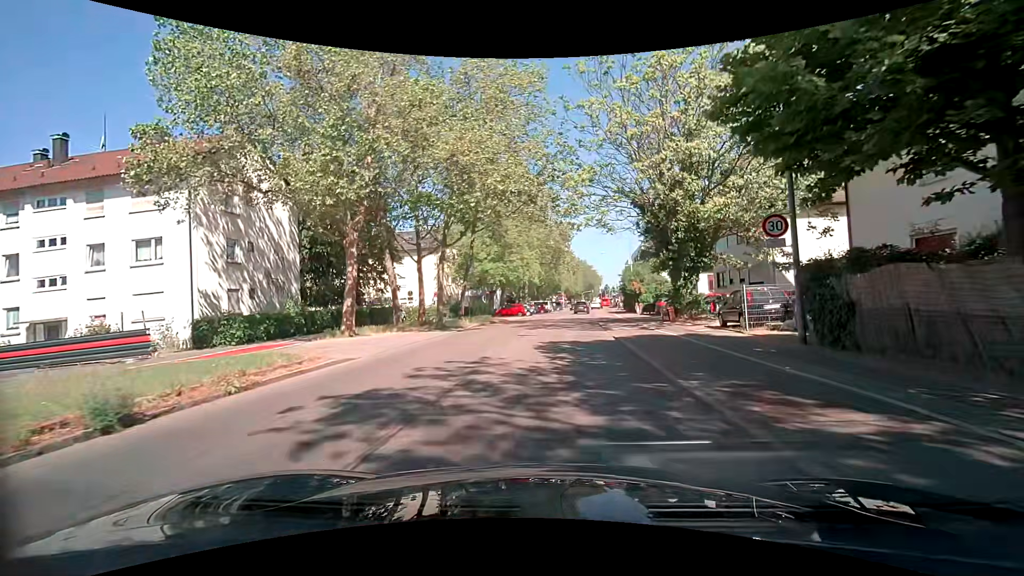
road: secondary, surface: asphalt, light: Day
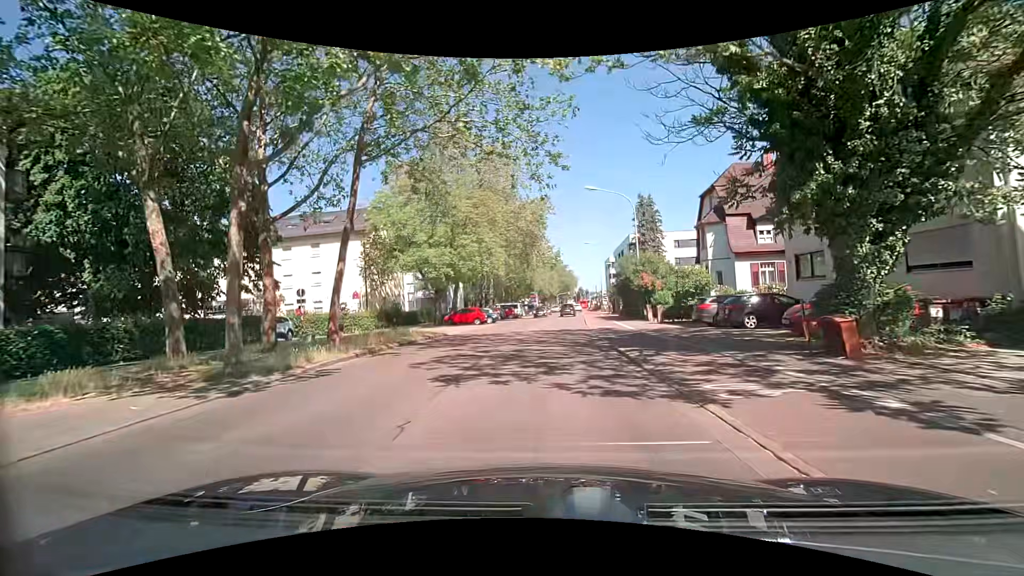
(+0.4, +17.1) m; +3°
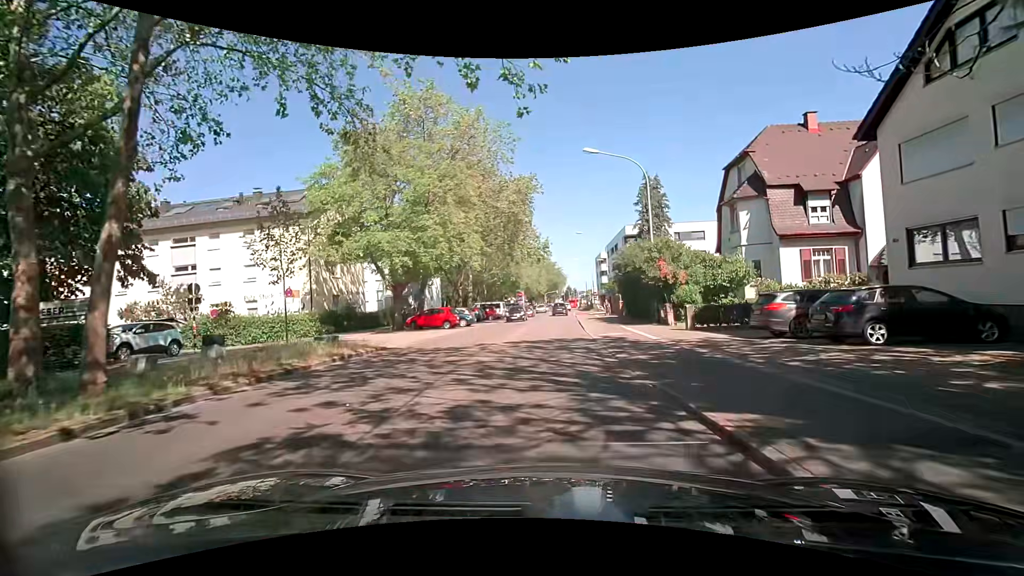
(+0.1, +8.5) m; +1°
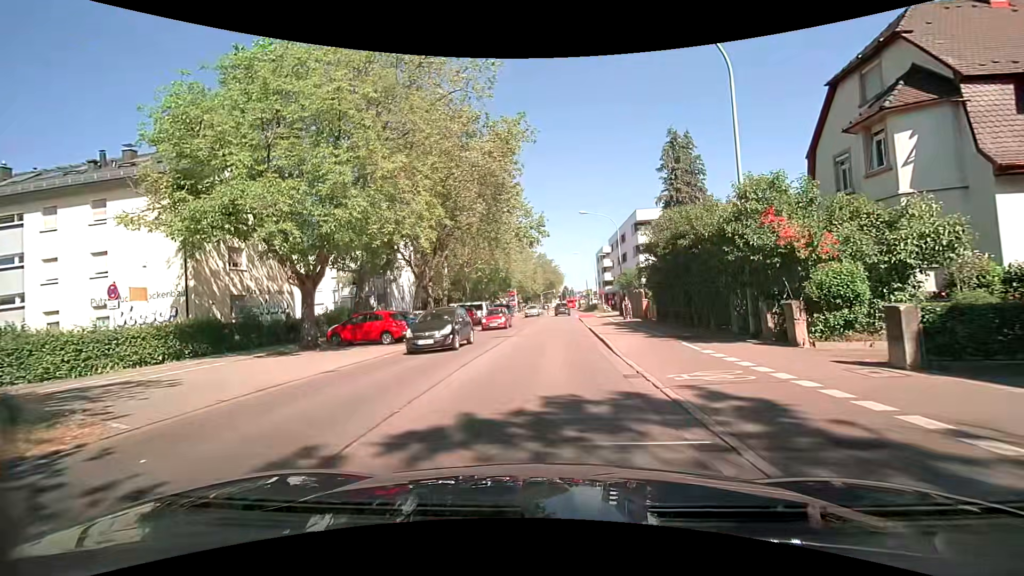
(-0.1, +12.7) m; -1°
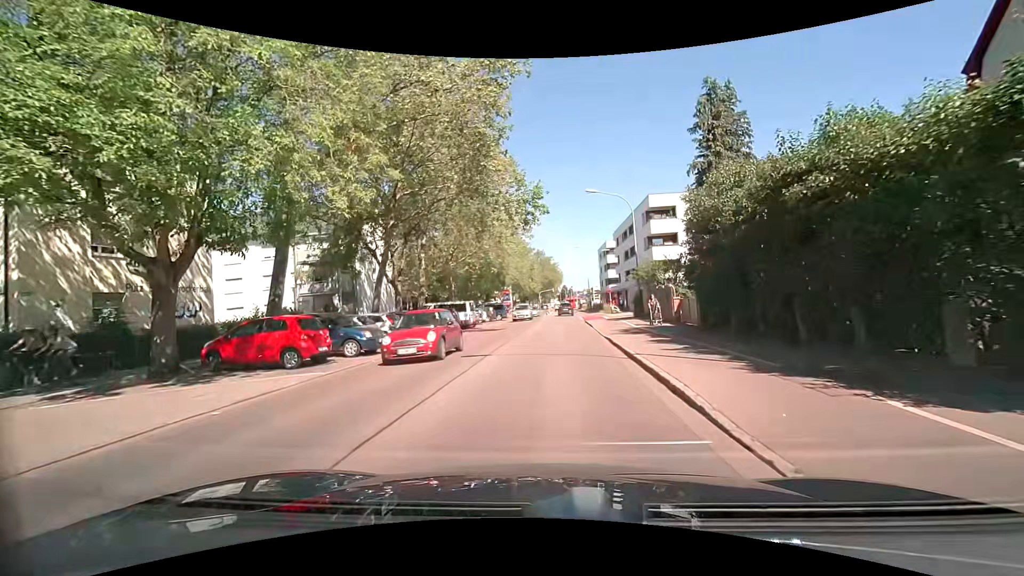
(+0.1, +8.4) m; 0°
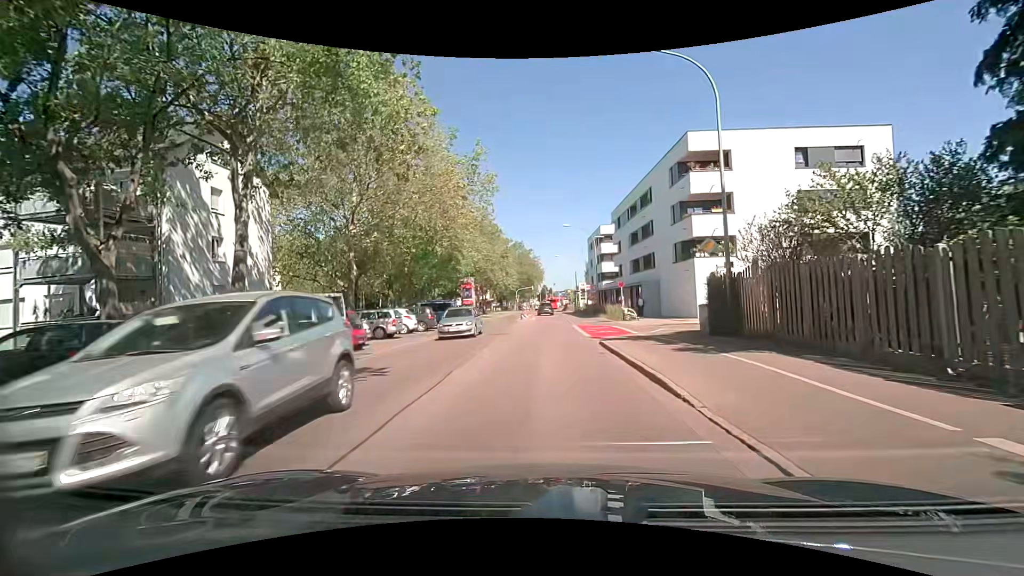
(+0.6, +21.0) m; +4°
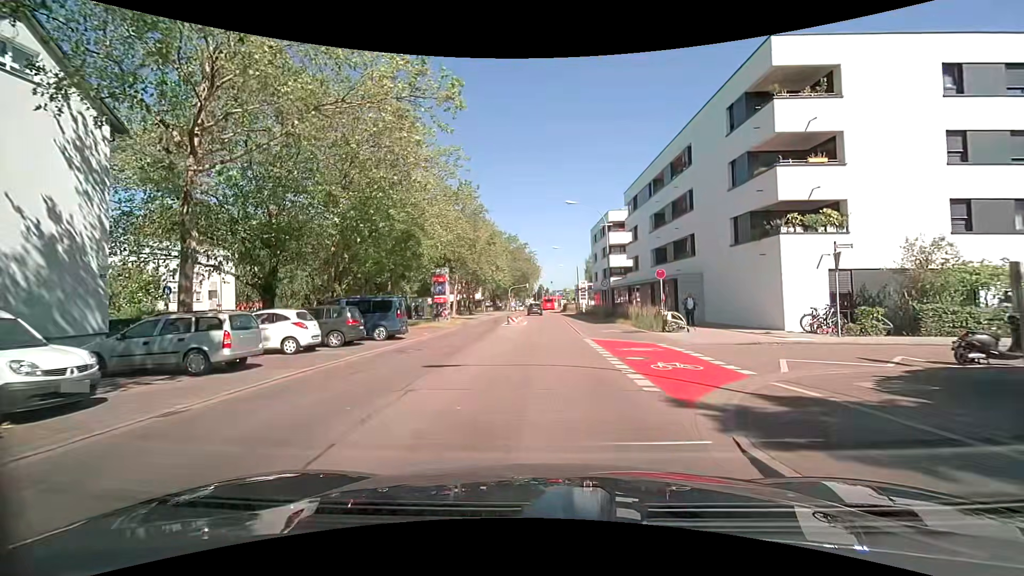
(-0.2, +12.6) m; -1°
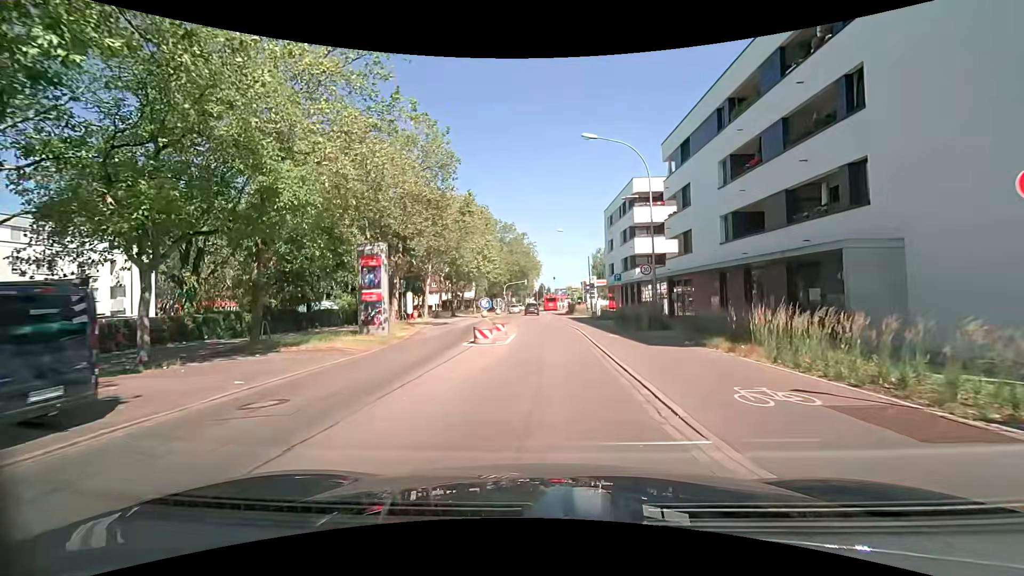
(0.0, +16.8) m; -1°
